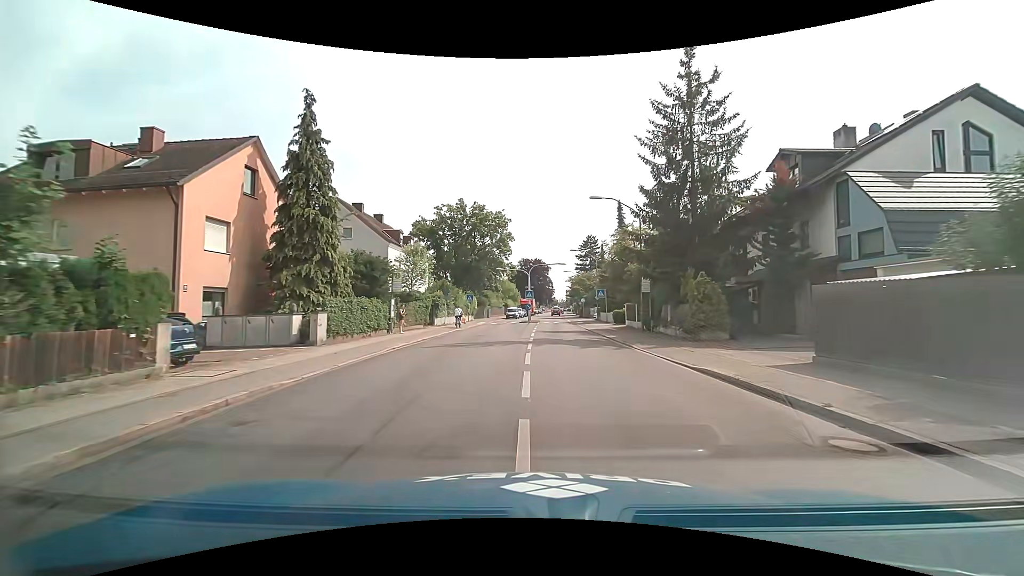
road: secondary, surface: asphalt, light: Day
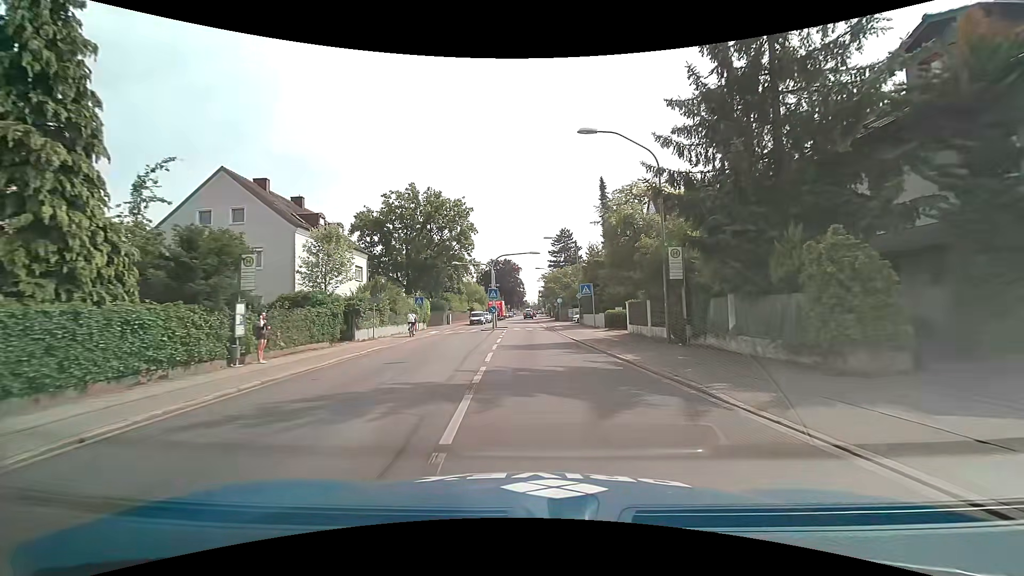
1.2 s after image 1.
(+0.4, +11.6) m; +3°
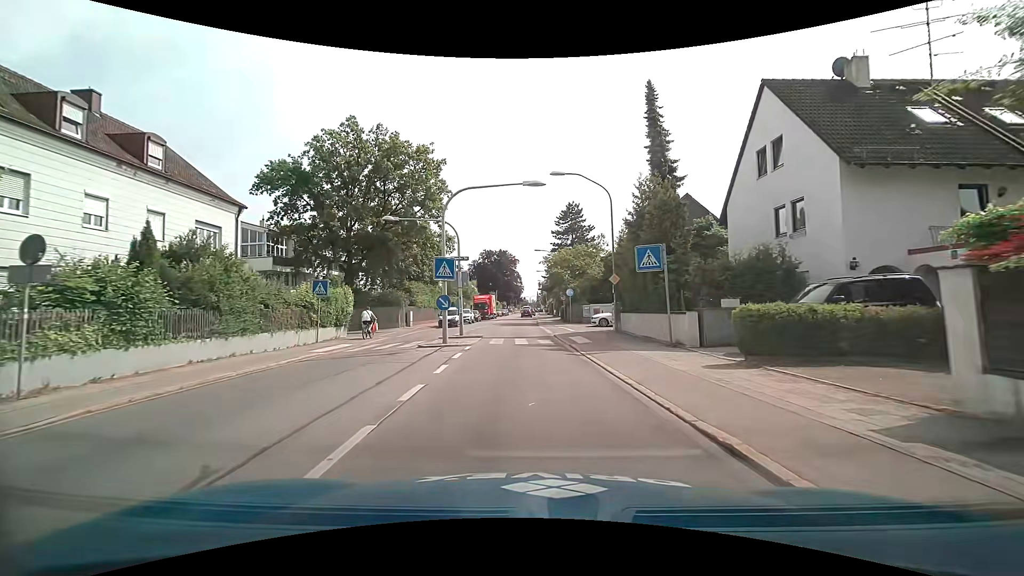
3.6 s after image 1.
(+0.1, +20.3) m; +1°
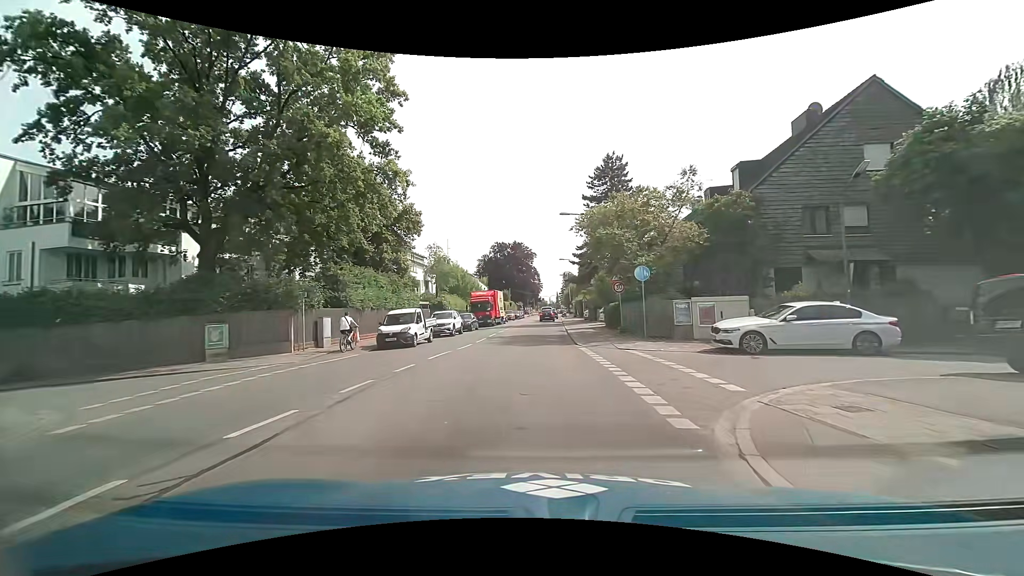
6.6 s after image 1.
(-0.7, +22.5) m; -4°
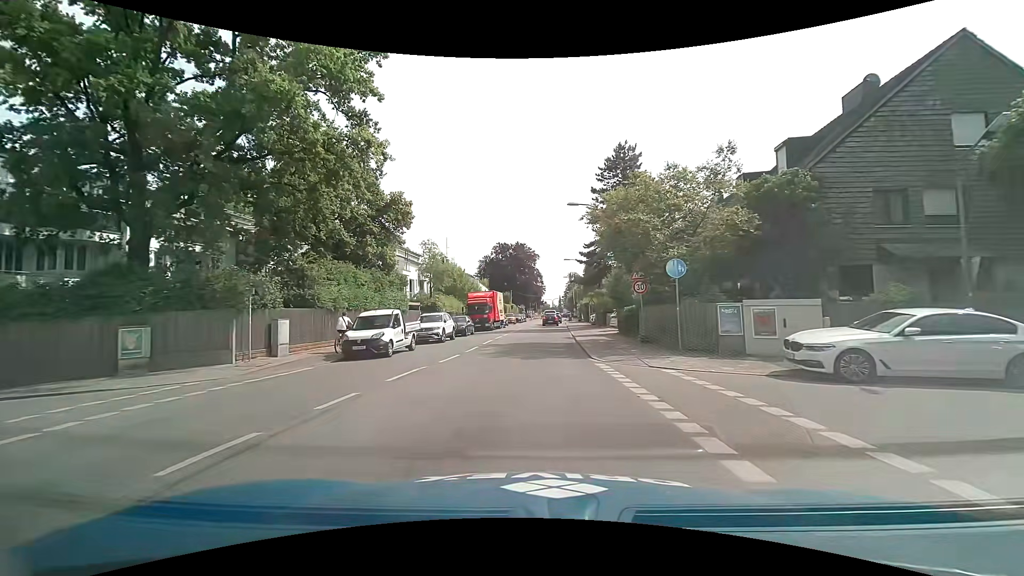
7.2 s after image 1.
(0.0, +4.4) m; 0°
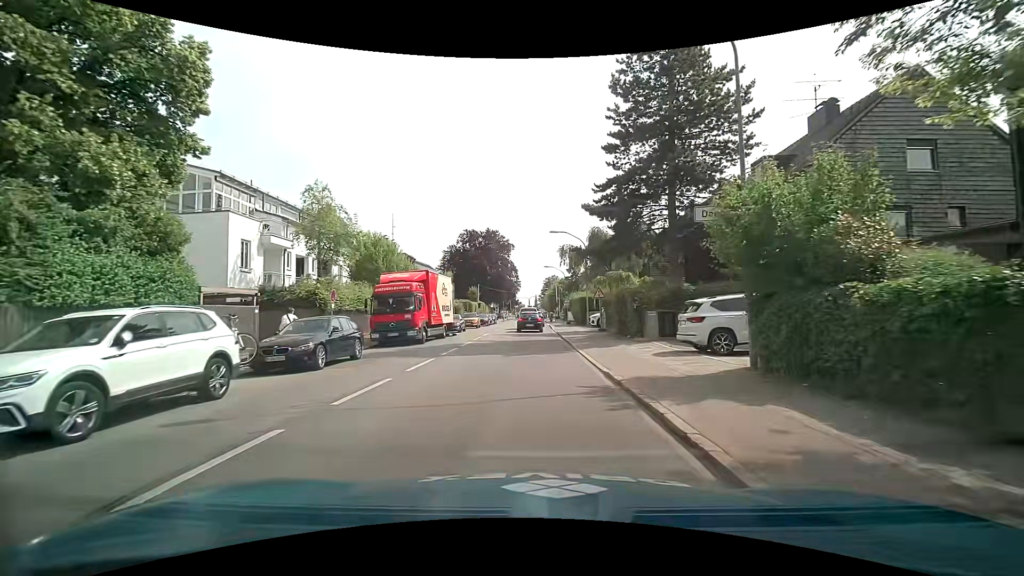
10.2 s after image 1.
(+0.4, +20.9) m; +3°
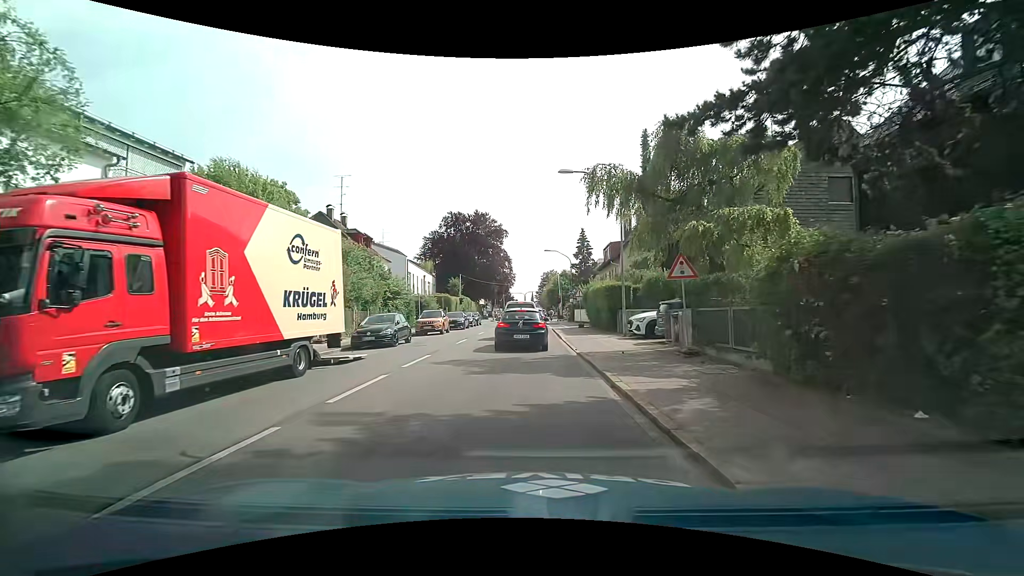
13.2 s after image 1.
(+0.1, +17.5) m; +1°
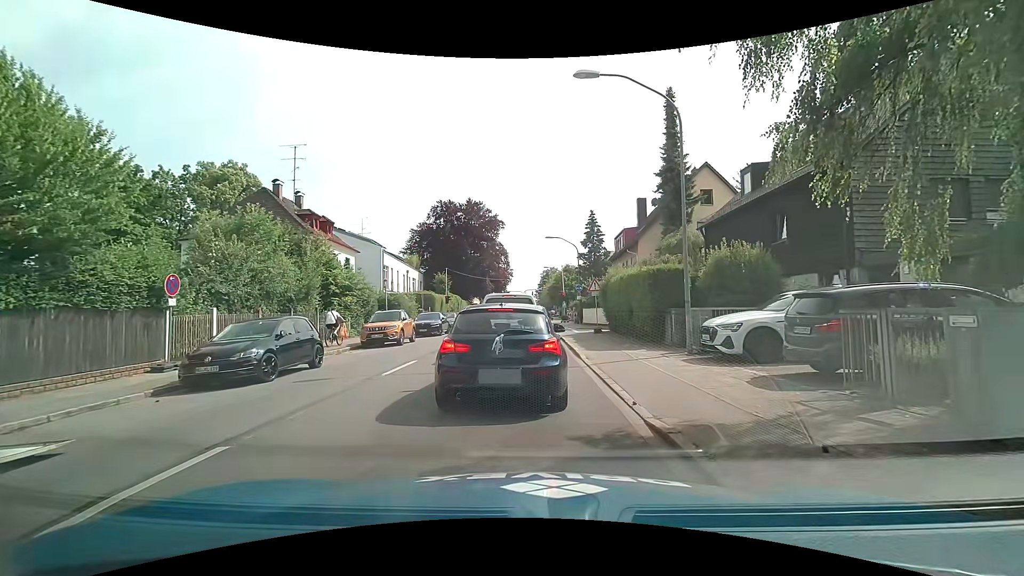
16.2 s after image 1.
(0.0, +9.6) m; -2°
(0, +10) (0, +20) (0, +30) (0, +40) (0, +50) (+1, +60) (+1, +70) (+2, +80) (+2, +90) (+3, +100) m
